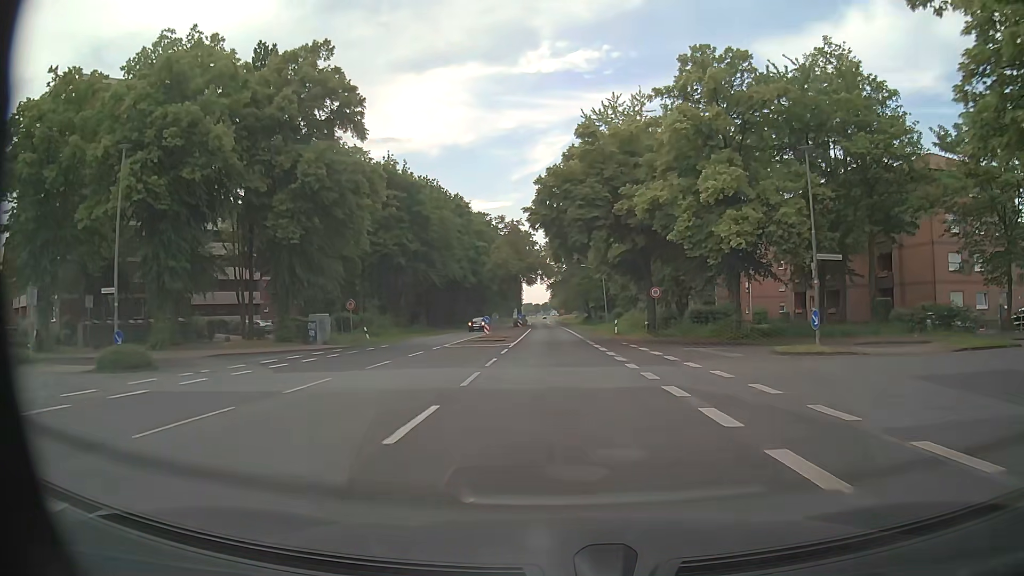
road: tertiary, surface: asphalt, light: Day
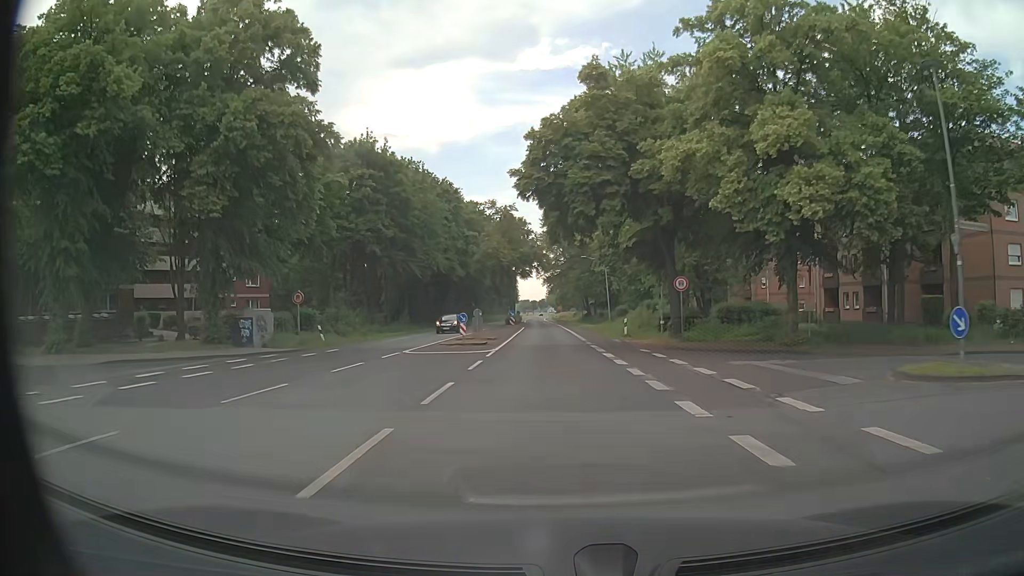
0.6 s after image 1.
(0.0, +8.4) m; +1°
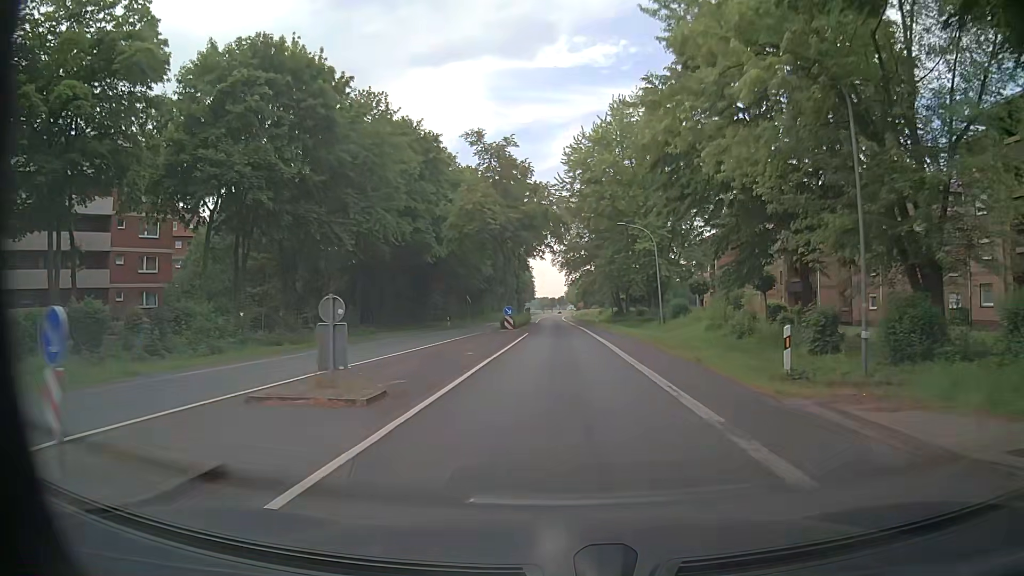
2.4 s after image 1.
(-0.2, +25.1) m; -2°
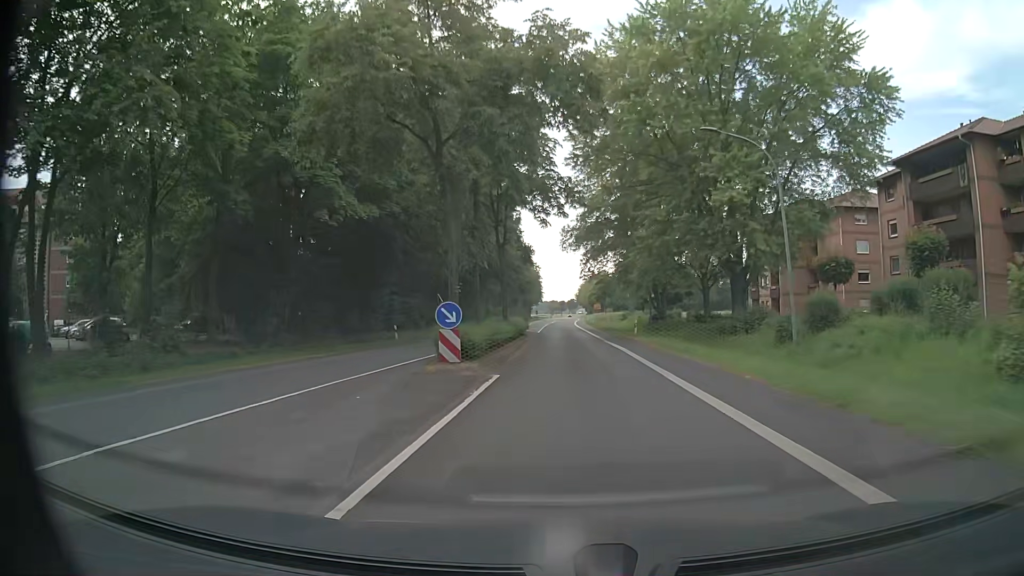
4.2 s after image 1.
(+0.2, +25.2) m; +1°
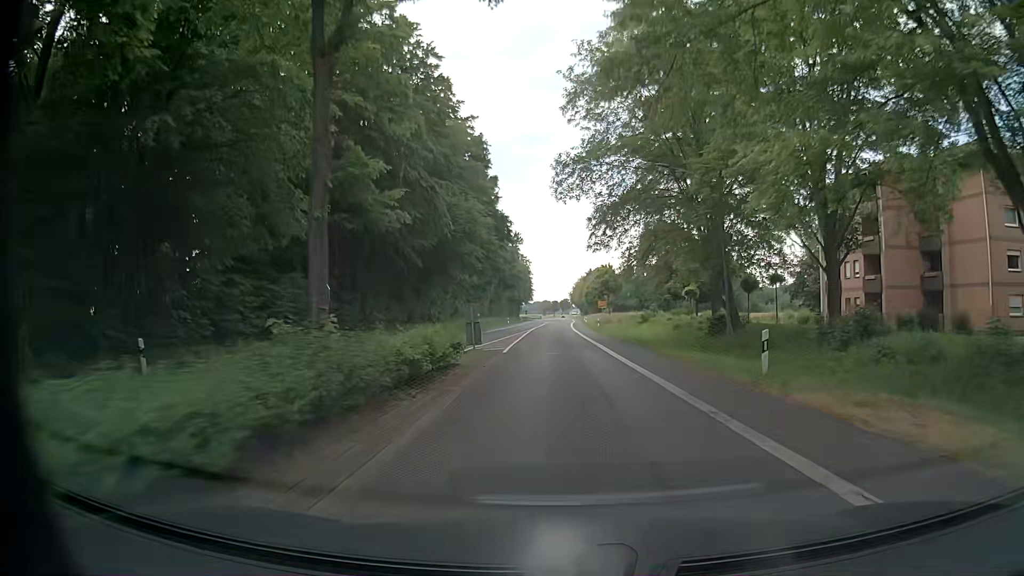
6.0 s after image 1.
(0.0, +26.4) m; 0°
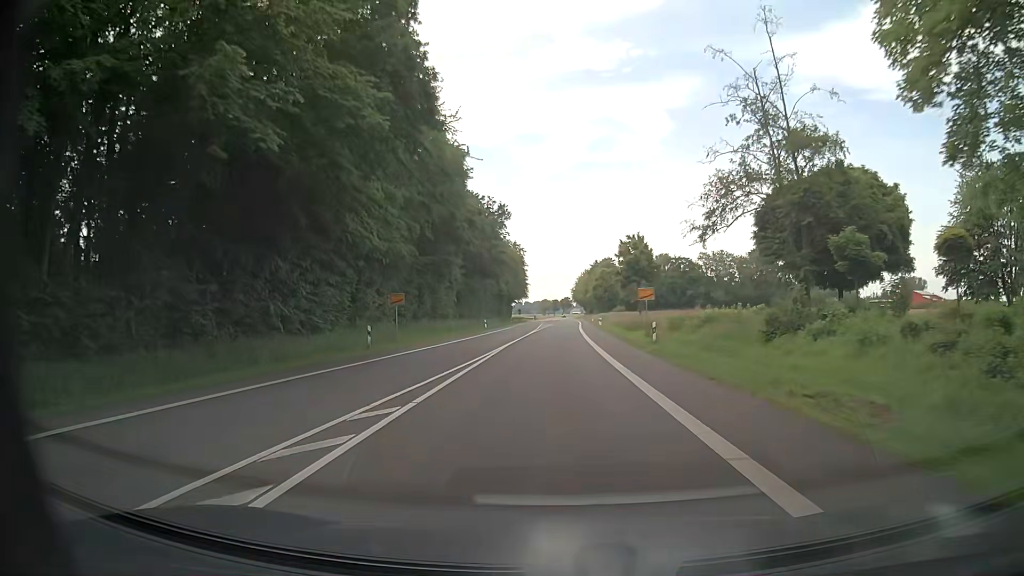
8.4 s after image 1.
(-0.1, +37.6) m; 0°
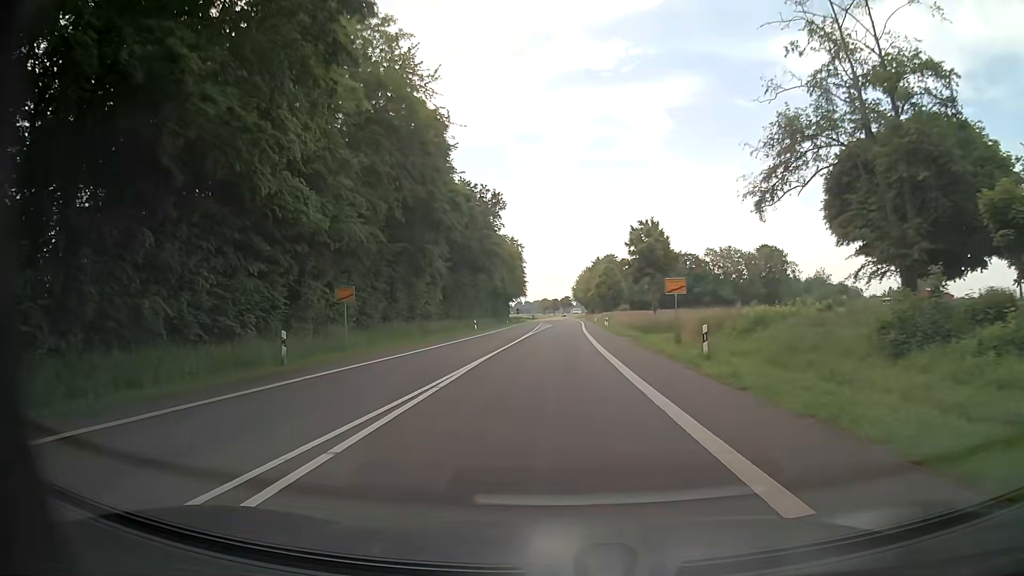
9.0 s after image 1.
(+0.1, +9.8) m; 0°
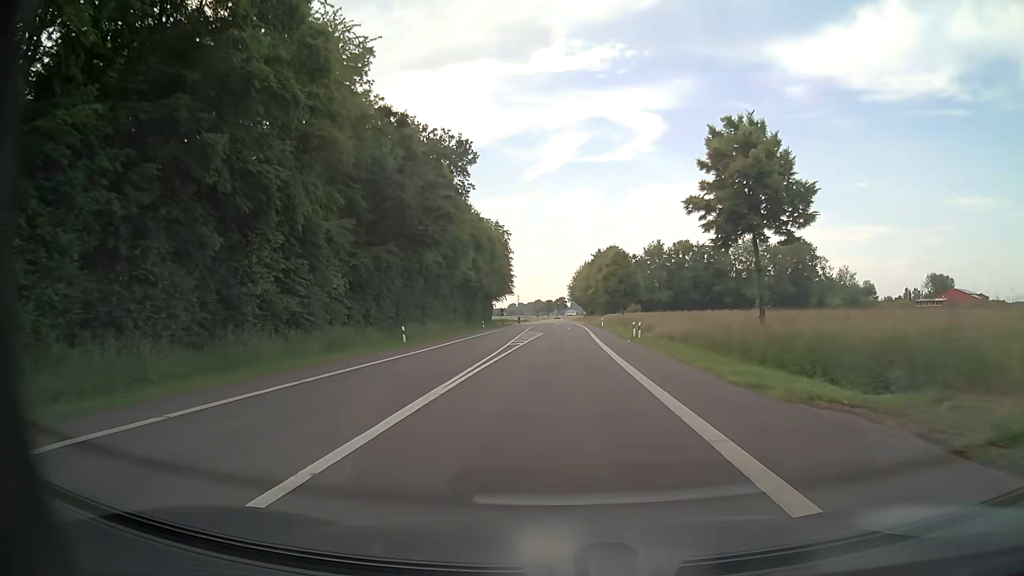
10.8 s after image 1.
(0.0, +30.6) m; 0°
(0, +10) (0, +20) (0, +30) (+1, +40) (+1, +50) (+1, +60) (+1, +70) (+2, +80) (+2, +90) (+2, +100) m
